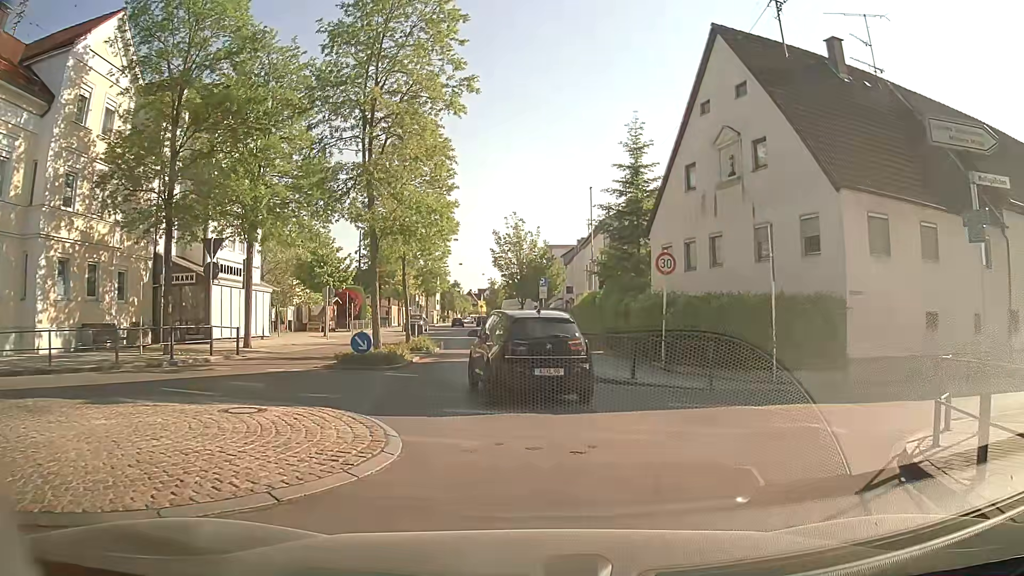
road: tertiary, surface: asphalt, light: Day
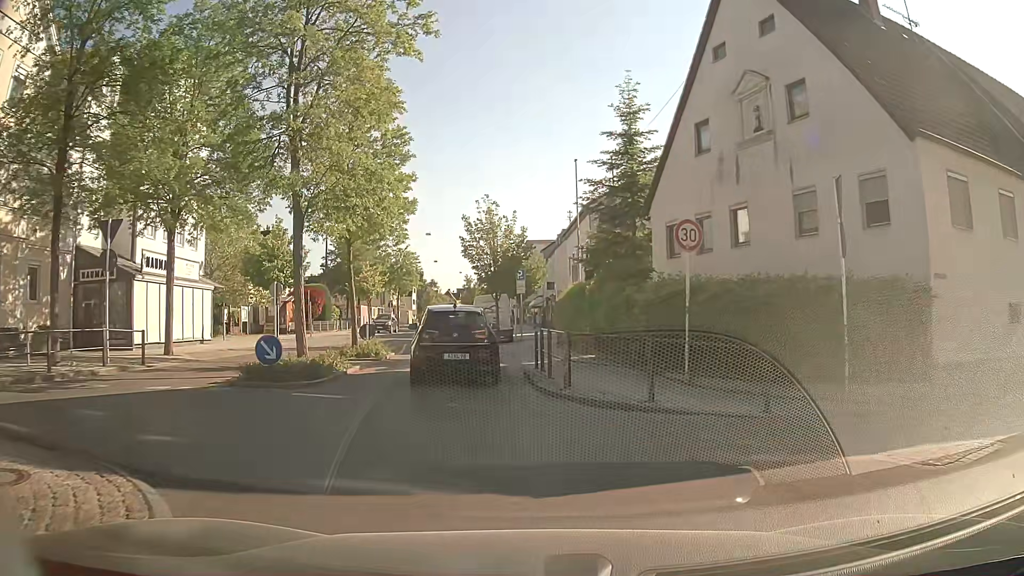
(+0.2, +5.1) m; +3°
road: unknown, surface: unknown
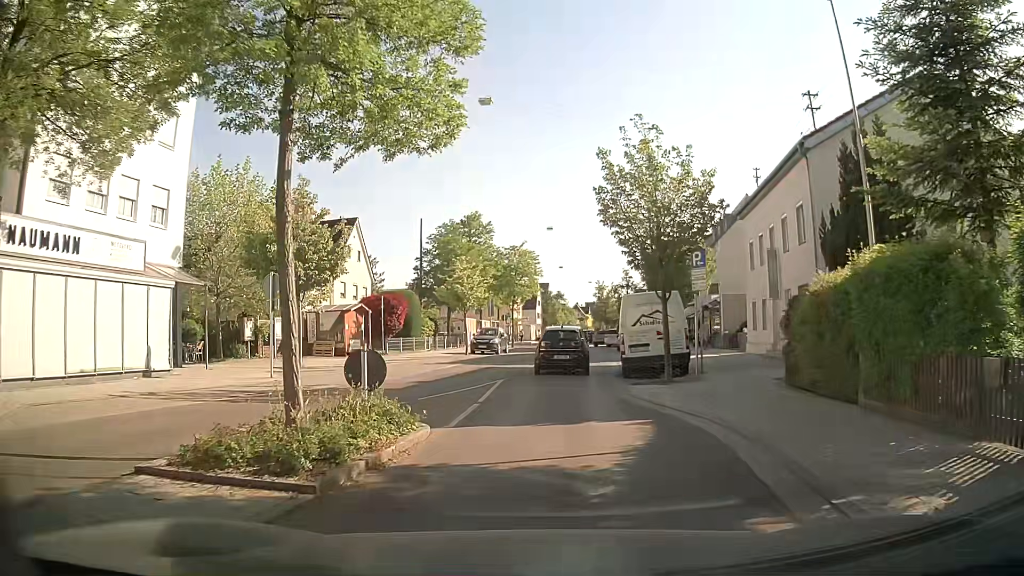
(-1.5, +14.9) m; -10°
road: tertiary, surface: asphalt
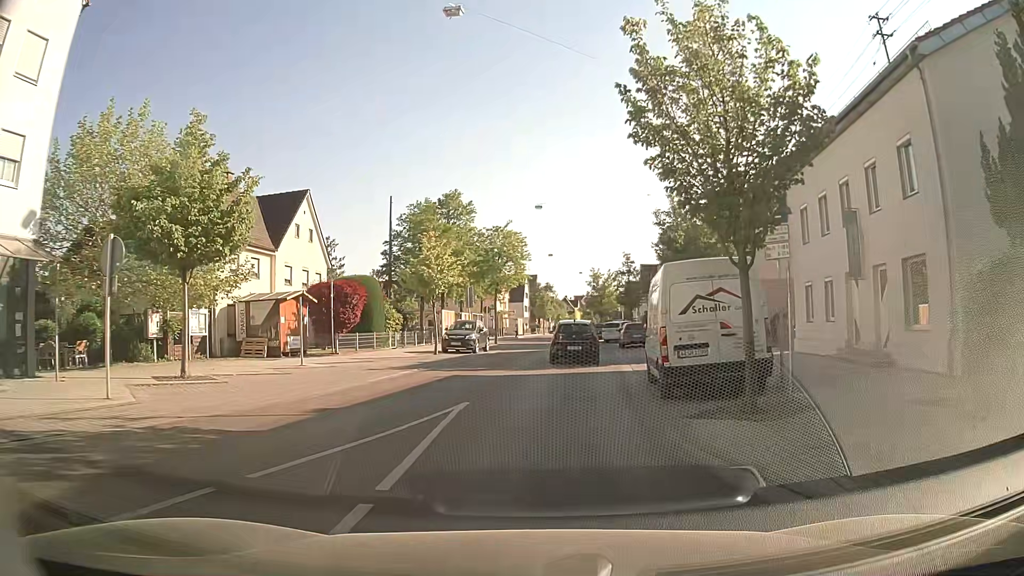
(0.0, +8.0) m; +1°
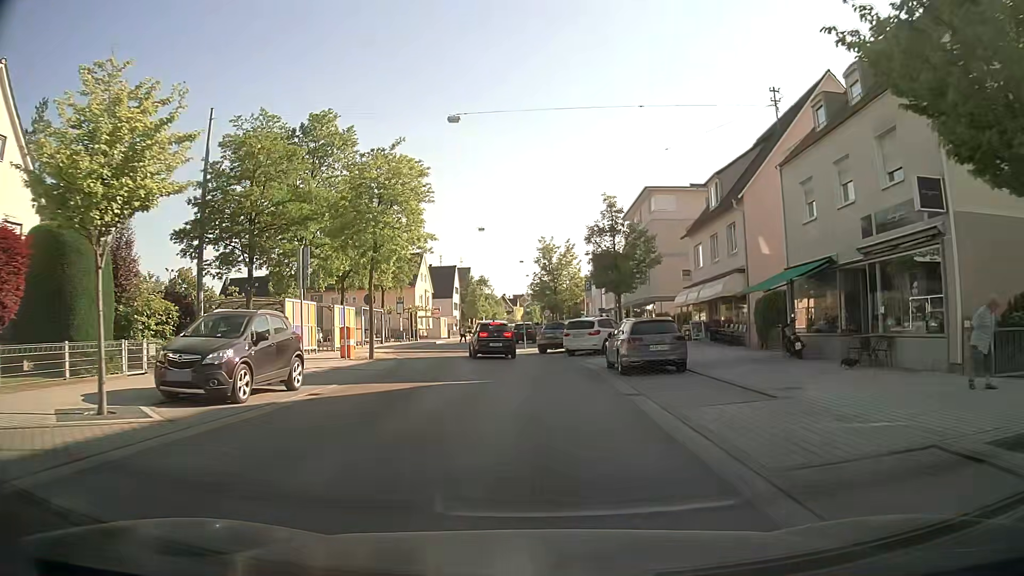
(+0.8, +22.2) m; +5°
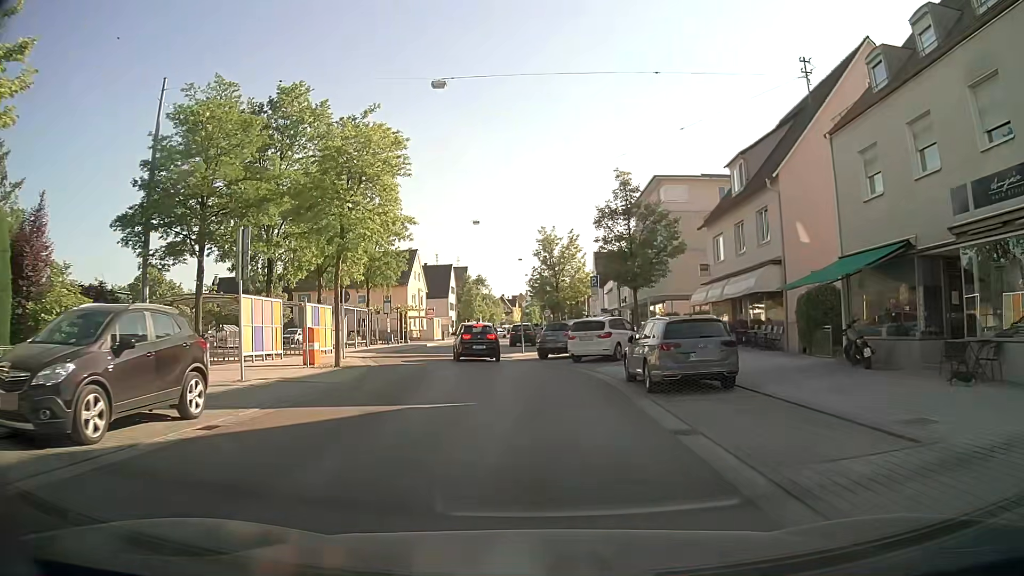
(0.0, +4.6) m; 0°
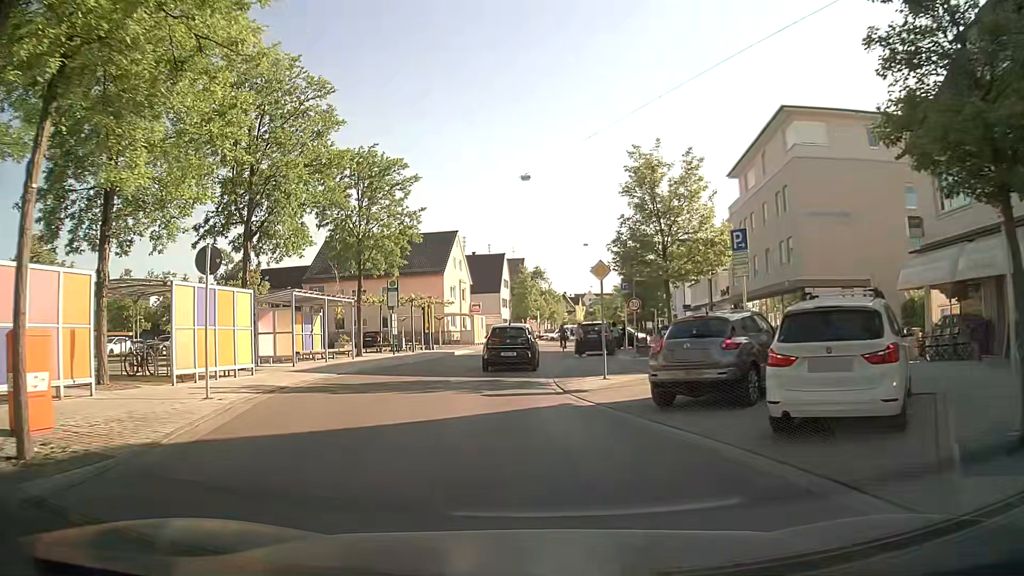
(-0.6, +16.6) m; -5°
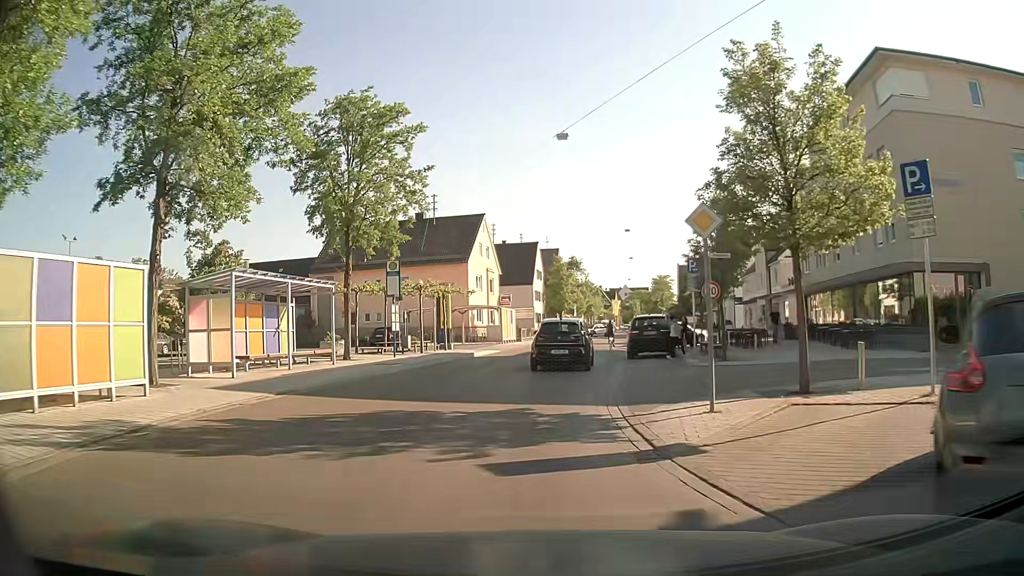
(-0.2, +7.6) m; -2°
(0, +10) (0, +20) (+1, +30) (+3, +40) (+5, +50) (+7, +59) (+10, +69) (+12, +79) (+15, +88) (+16, +98) m
